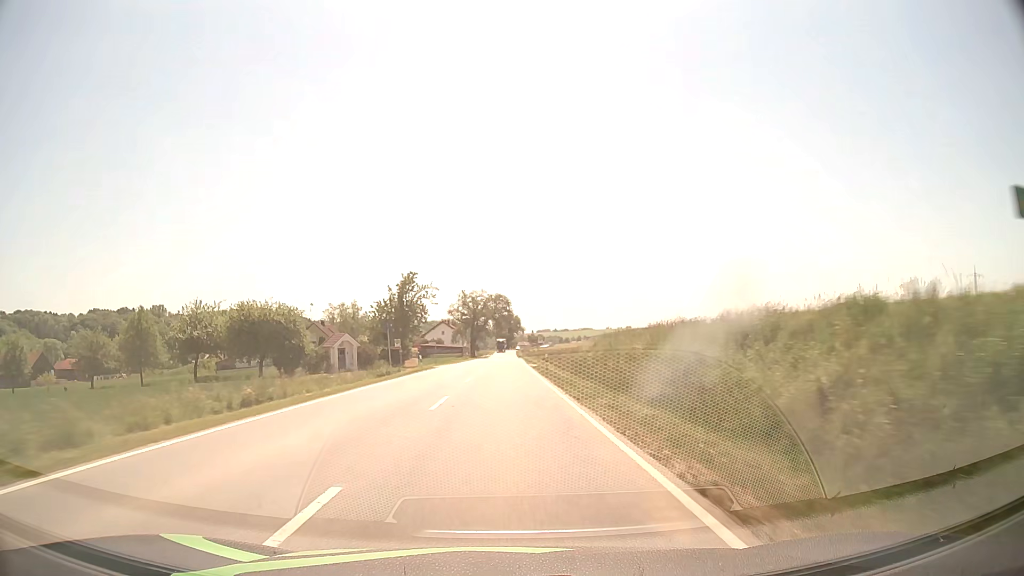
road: secondary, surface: asphalt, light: Day
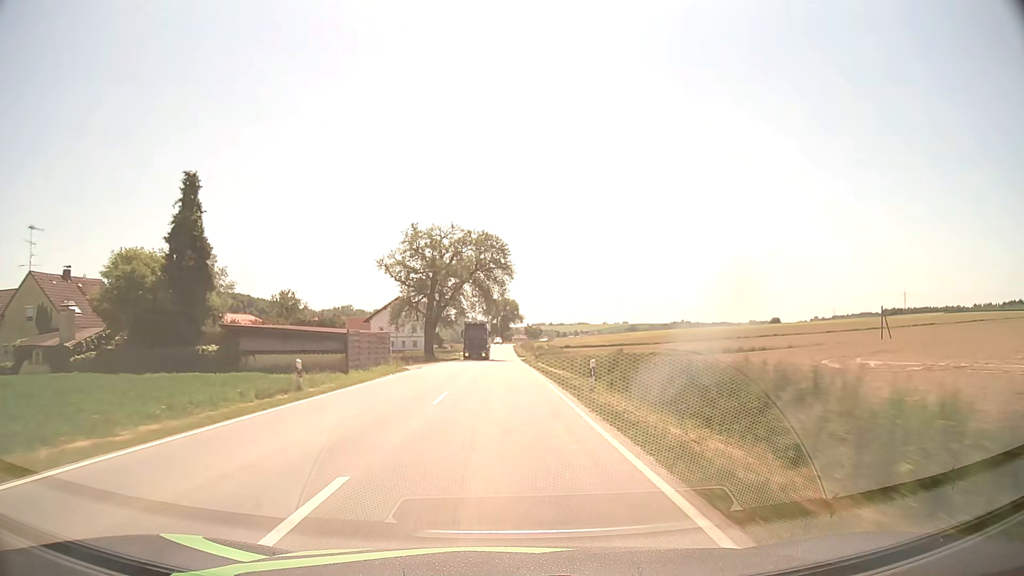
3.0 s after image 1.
(+0.2, +71.3) m; 0°
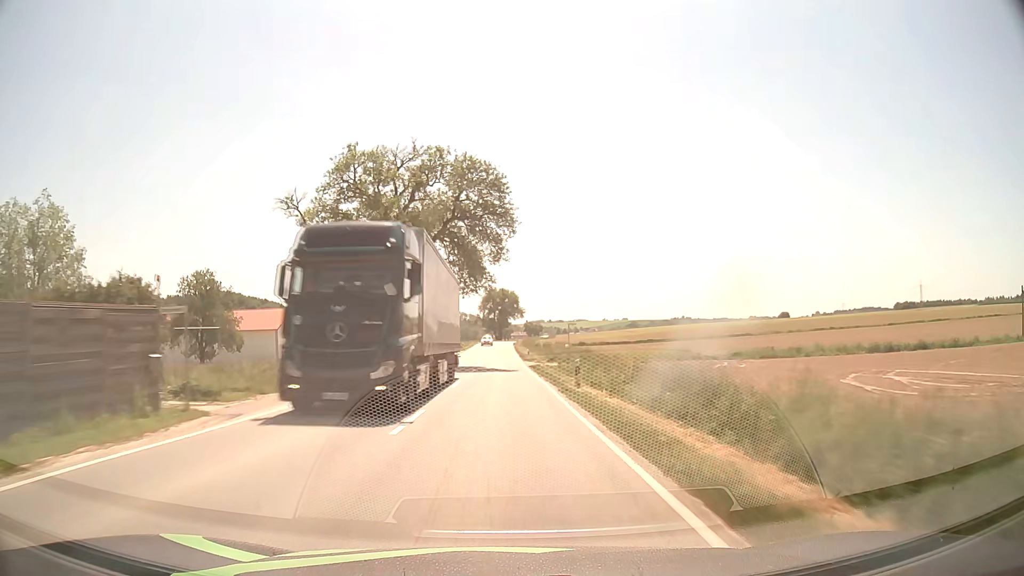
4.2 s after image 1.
(+0.1, +28.5) m; 0°
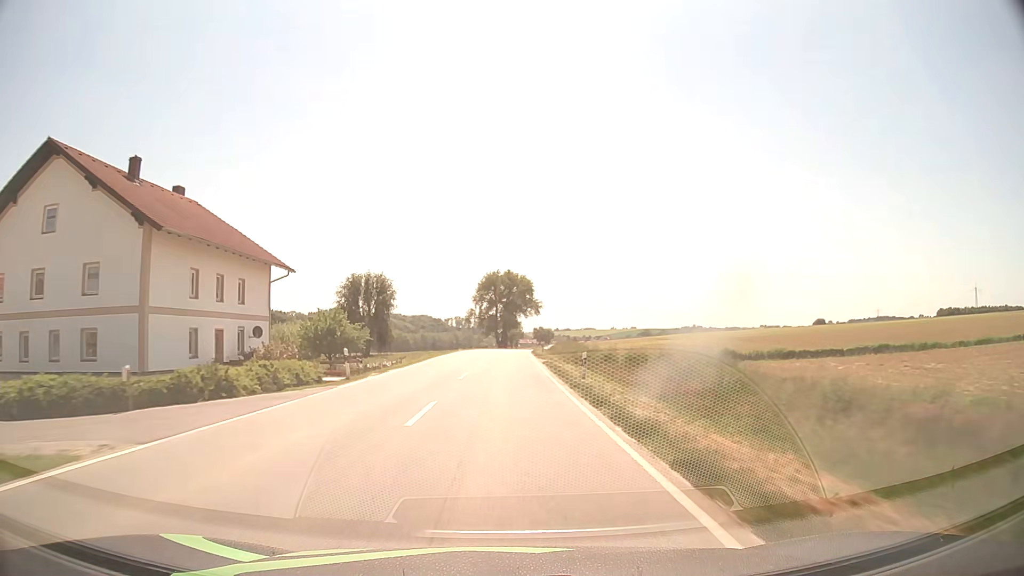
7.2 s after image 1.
(-0.4, +71.2) m; -1°
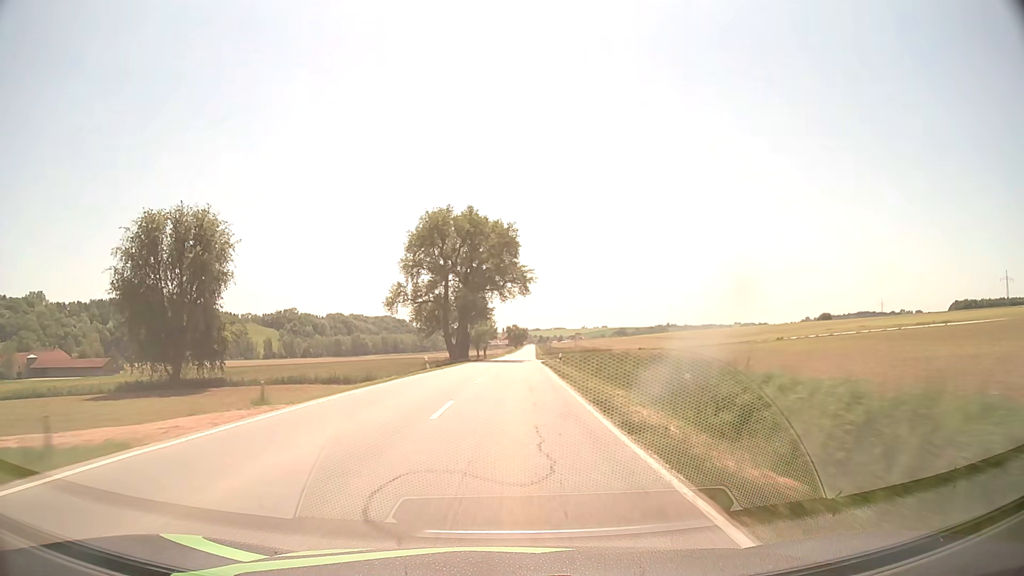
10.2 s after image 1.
(+0.9, +70.5) m; +3°
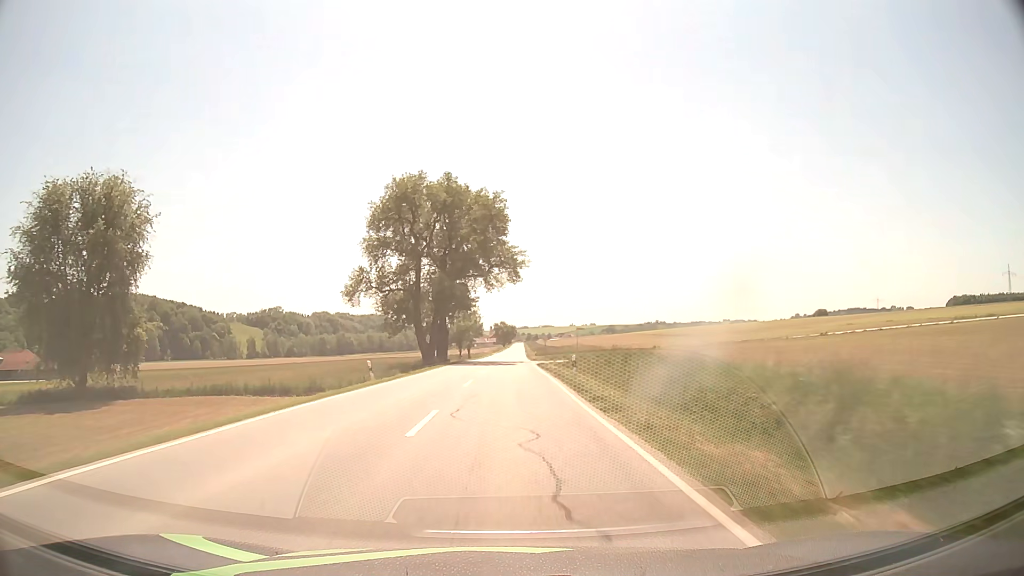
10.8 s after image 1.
(+0.1, +14.1) m; +1°
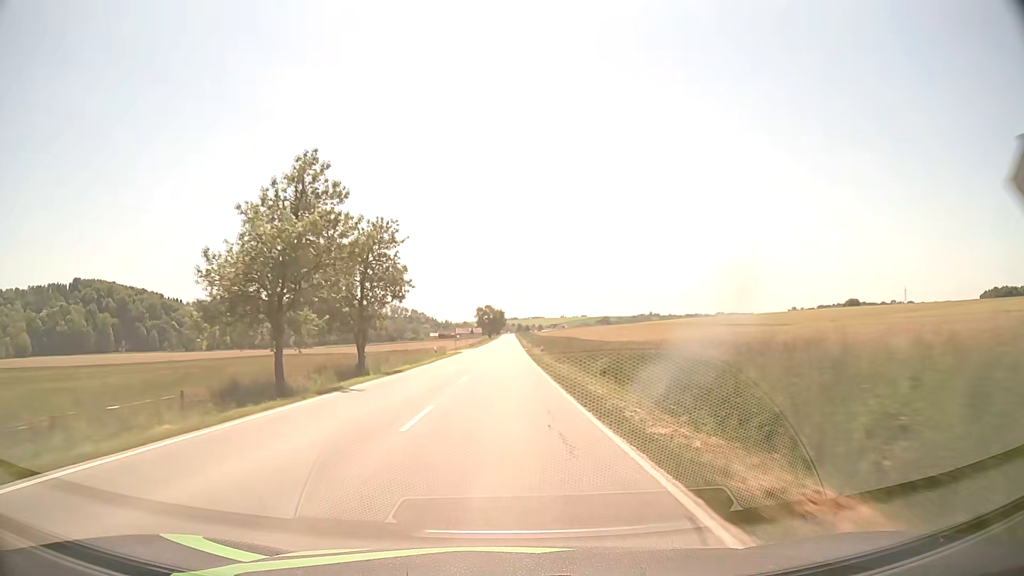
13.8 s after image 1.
(+0.9, +71.1) m; +1°
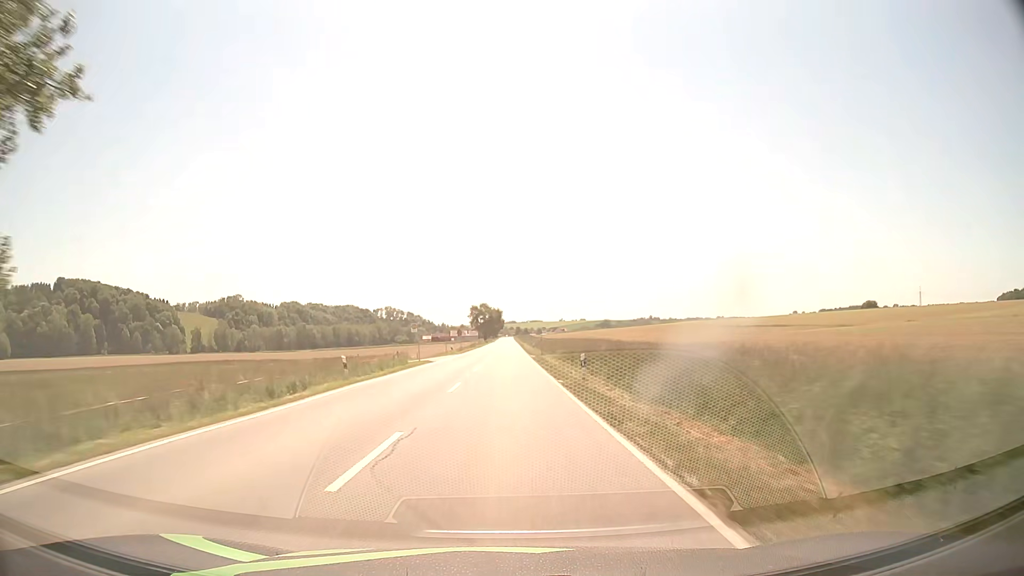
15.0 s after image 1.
(0.0, +28.6) m; 0°
(0, +10) (0, +20) (0, +30) (0, +40) (0, +50) (0, +60) (0, +70) (0, +80) (+1, +90) (+1, +100) m
